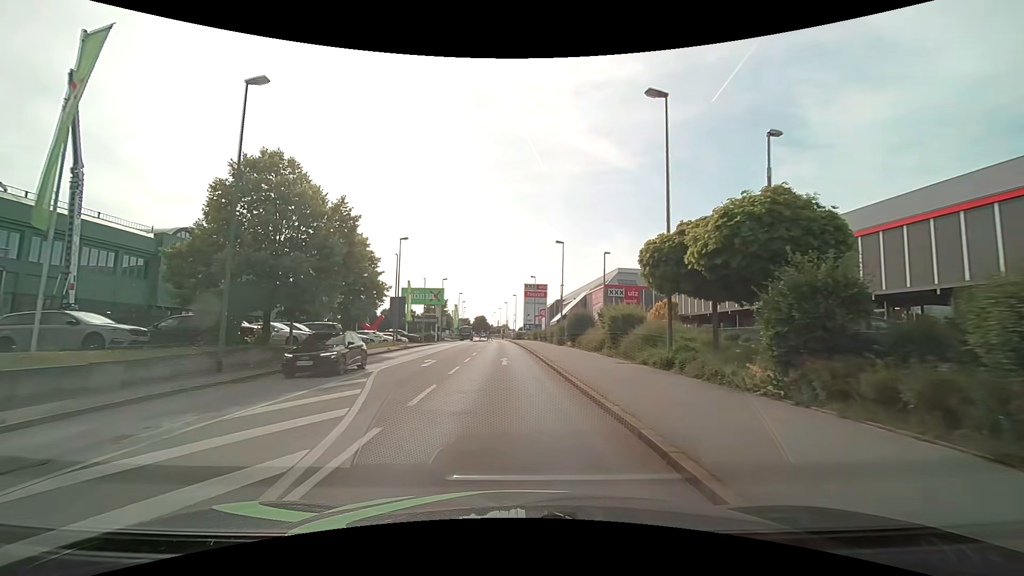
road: tertiary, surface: asphalt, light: Day
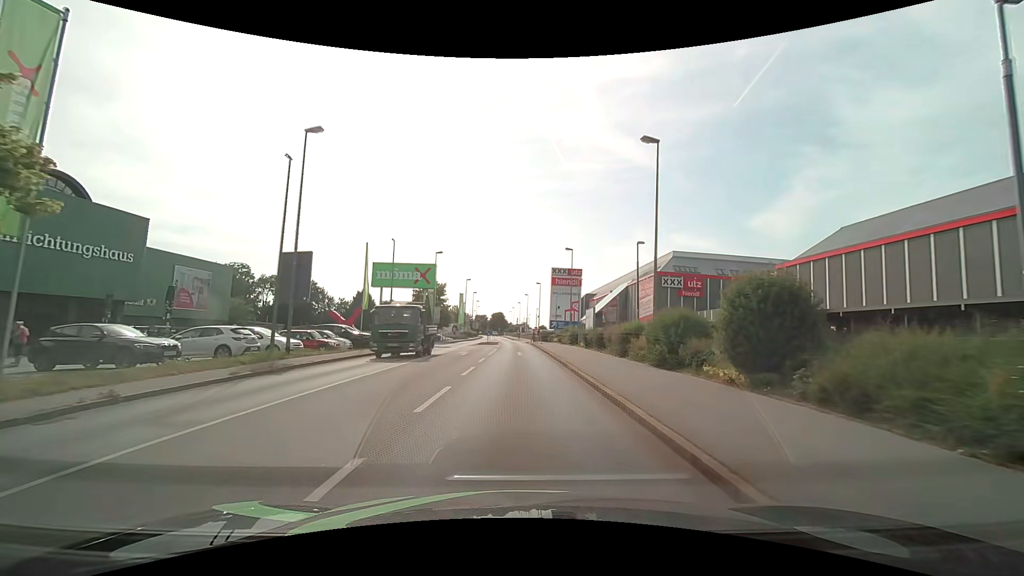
(-0.7, +25.8) m; -2°
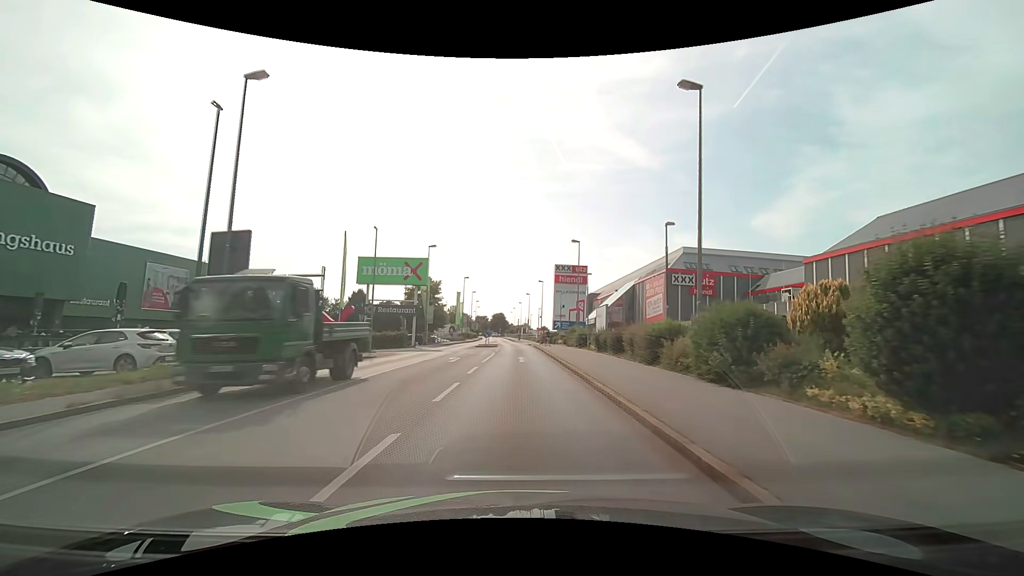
(0.0, +5.1) m; 0°
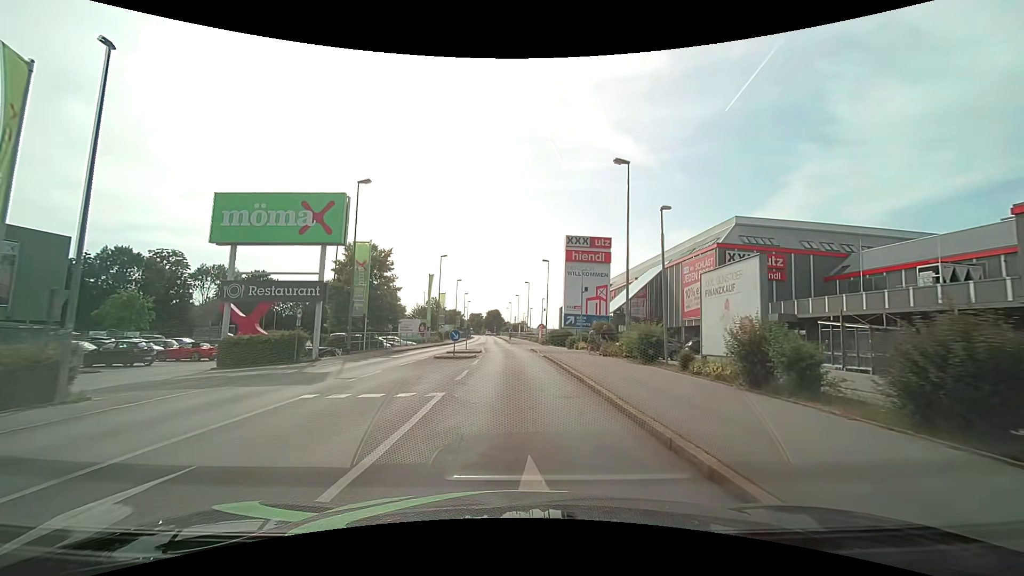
(0.0, +22.2) m; 0°
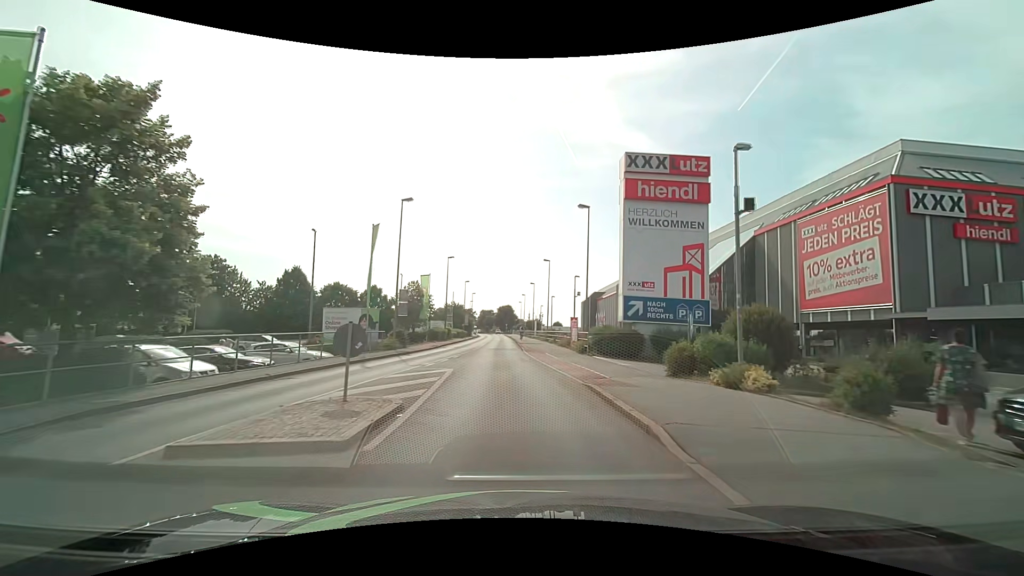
(0.0, +25.4) m; -1°
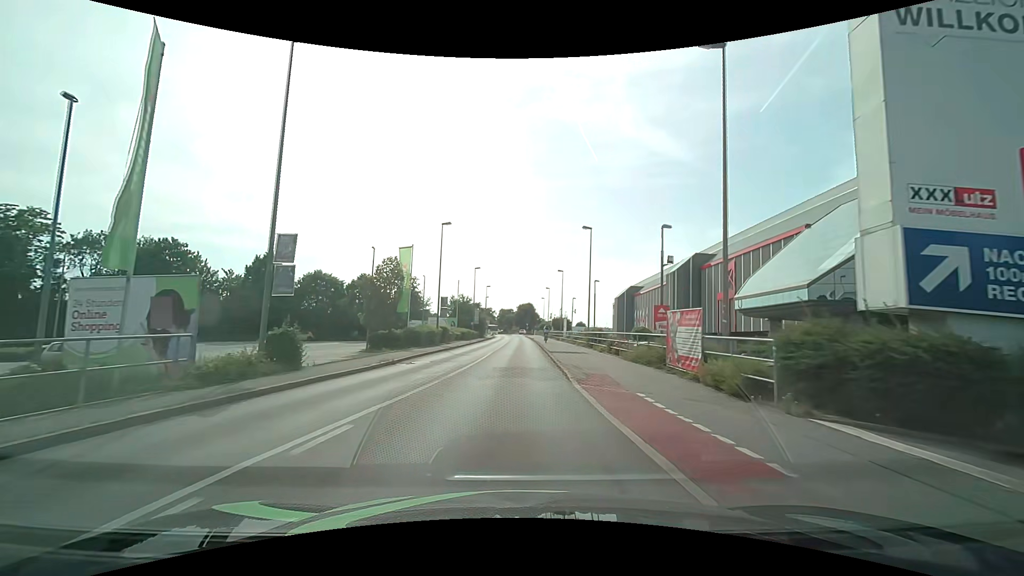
(-0.4, +19.6) m; -3°
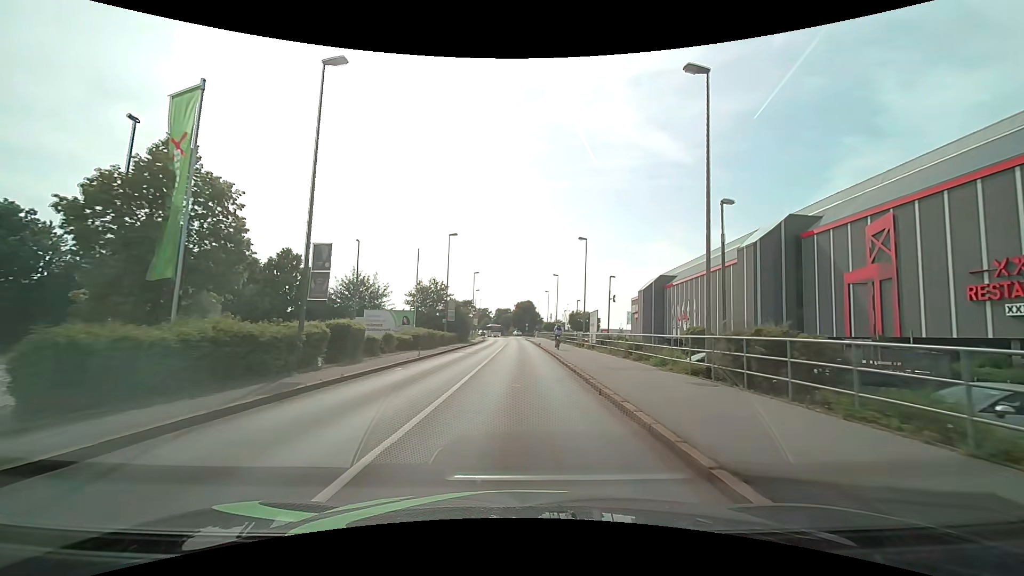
(+0.1, +25.8) m; +1°
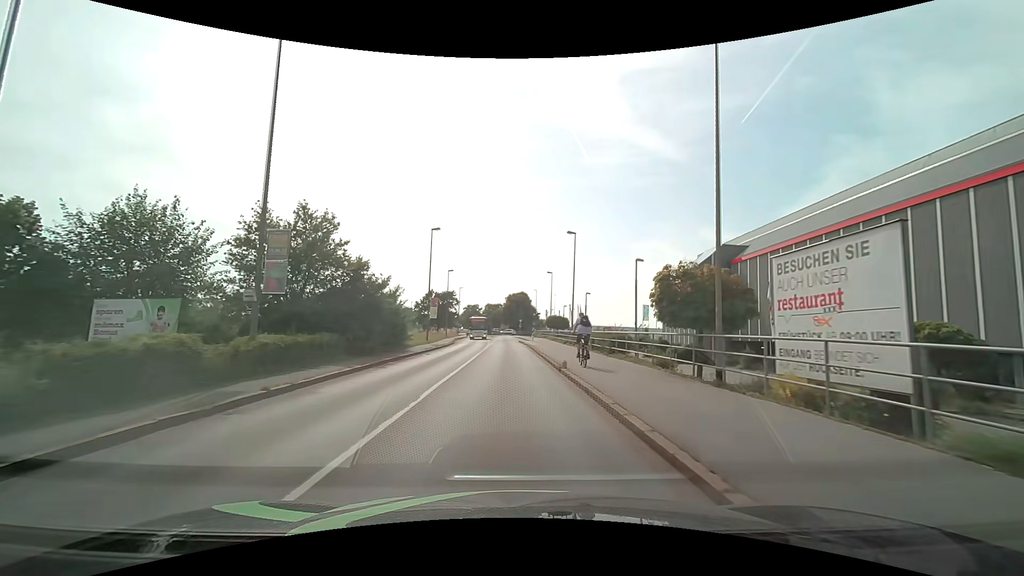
(+0.4, +31.7) m; +1°
(0, +10) (0, +20) (0, +30) (0, +40) (-1, +50) (-1, +60) (-1, +70) (-2, +80) (-2, +90) (-2, +100) m
